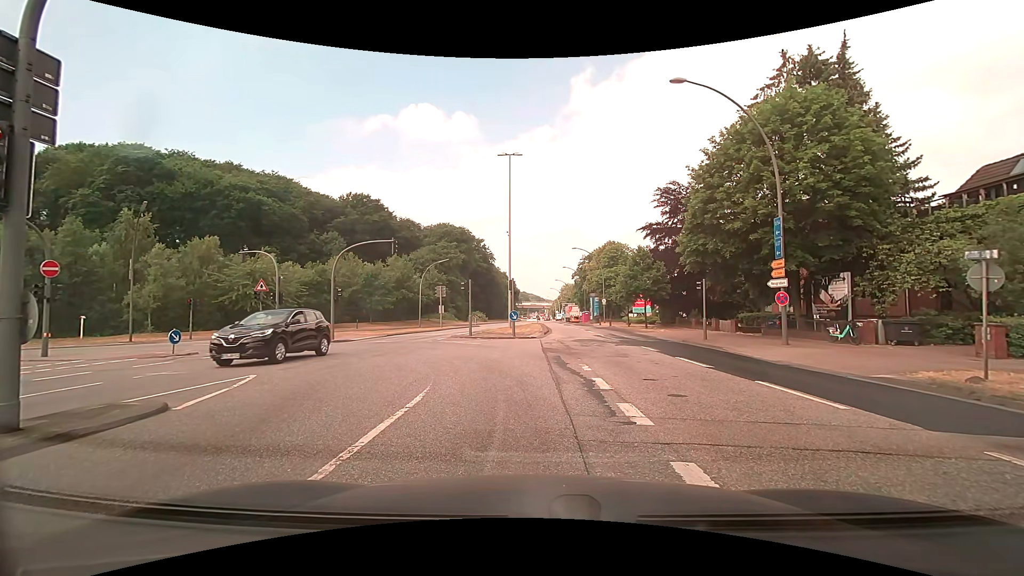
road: primary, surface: asphalt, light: Day
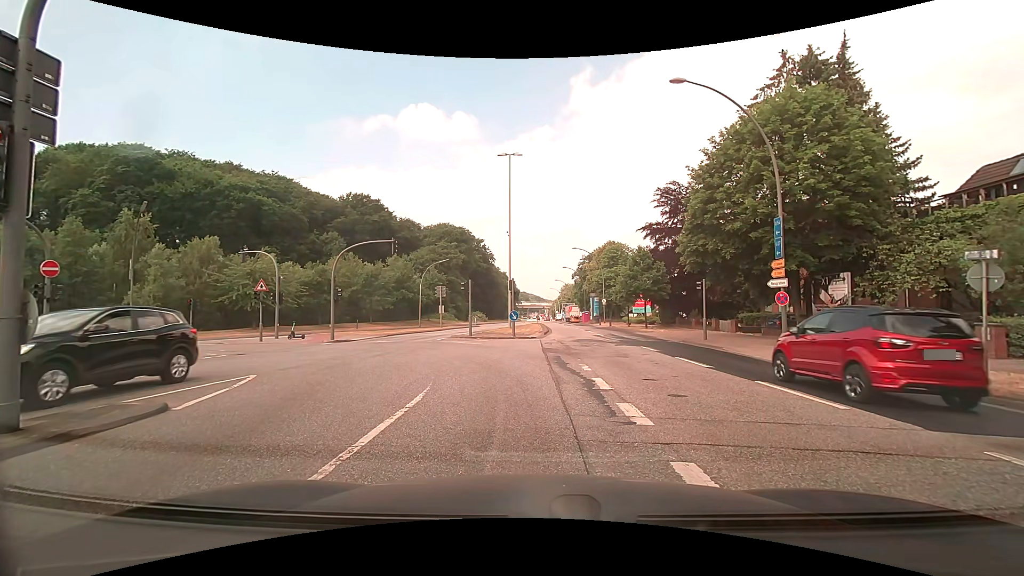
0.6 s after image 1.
(0.0, 0.0) m; 0°
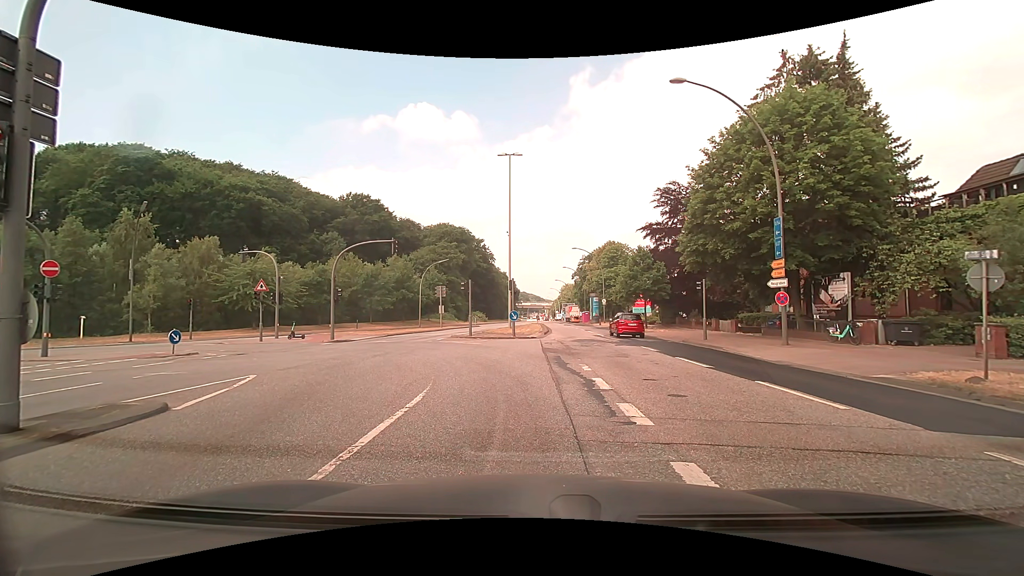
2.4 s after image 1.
(0.0, 0.0) m; 0°
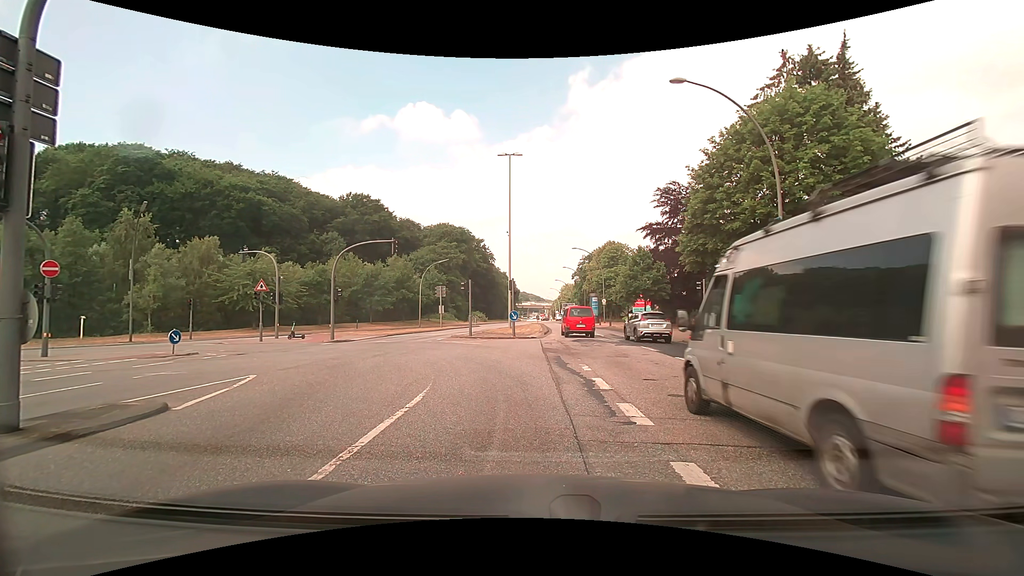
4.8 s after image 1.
(0.0, 0.0) m; 0°
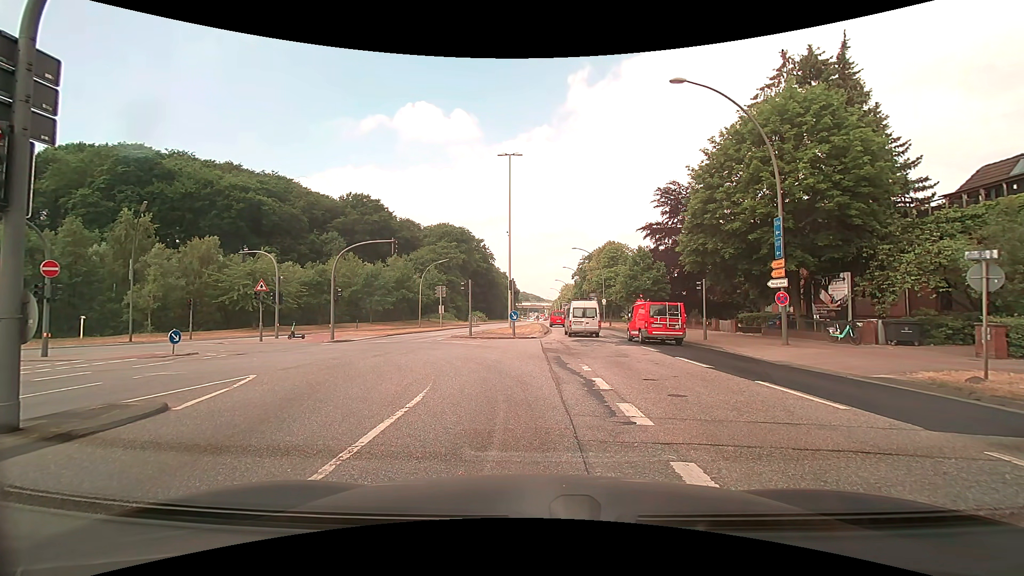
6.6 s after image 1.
(0.0, 0.0) m; 0°
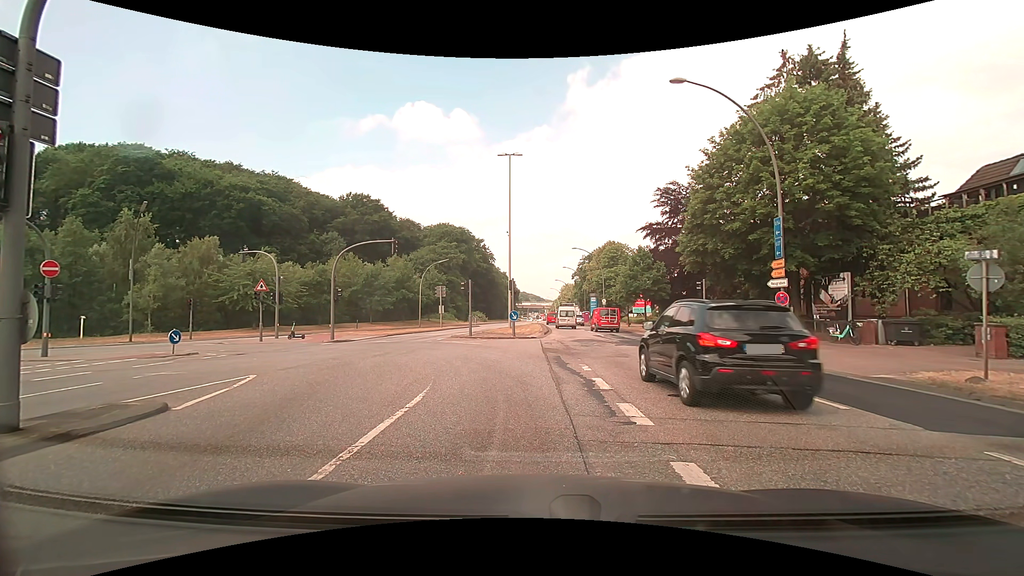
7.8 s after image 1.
(0.0, 0.0) m; 0°
